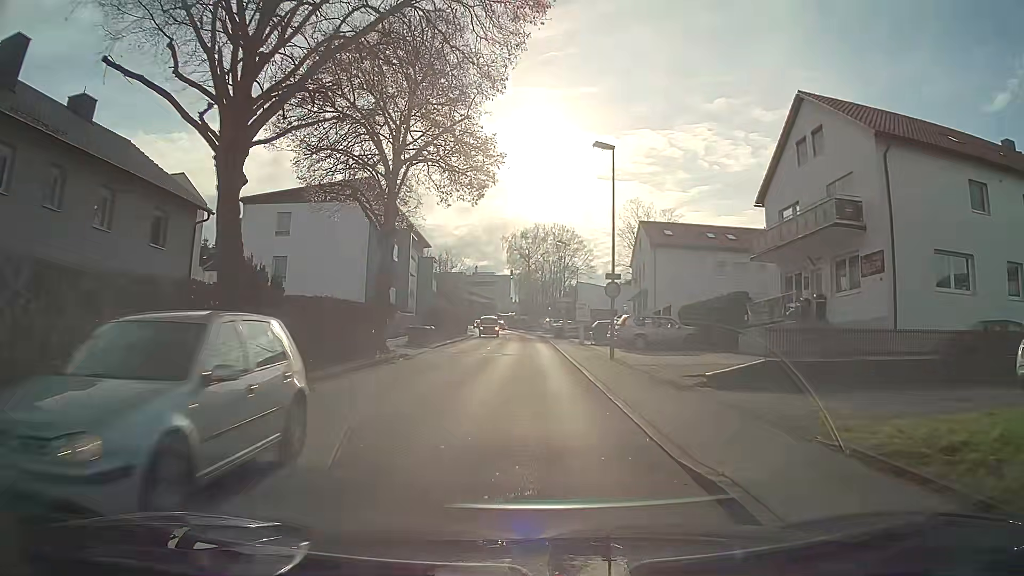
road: unclassified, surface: asphalt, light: Day
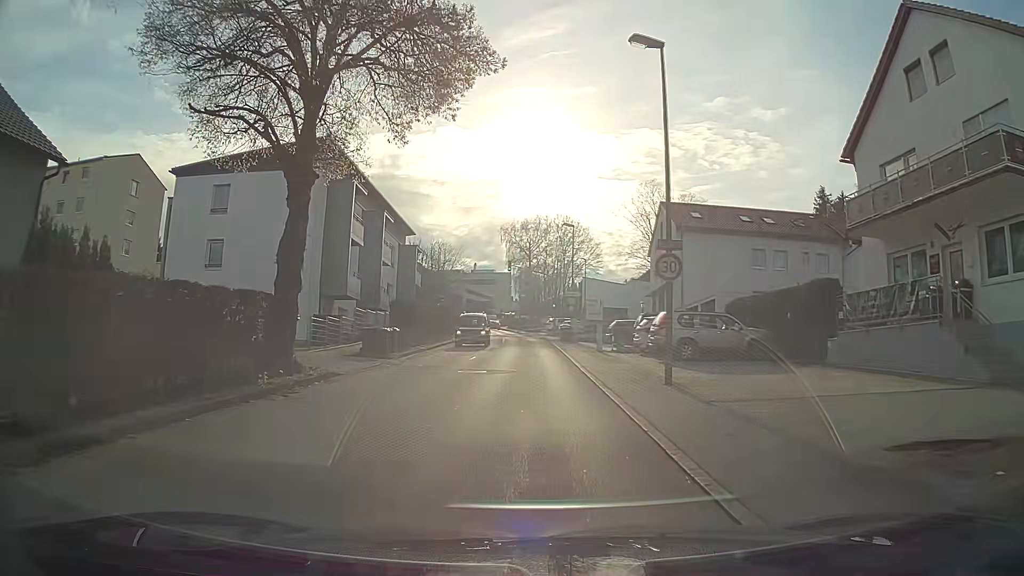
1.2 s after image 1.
(-0.1, +9.7) m; 0°
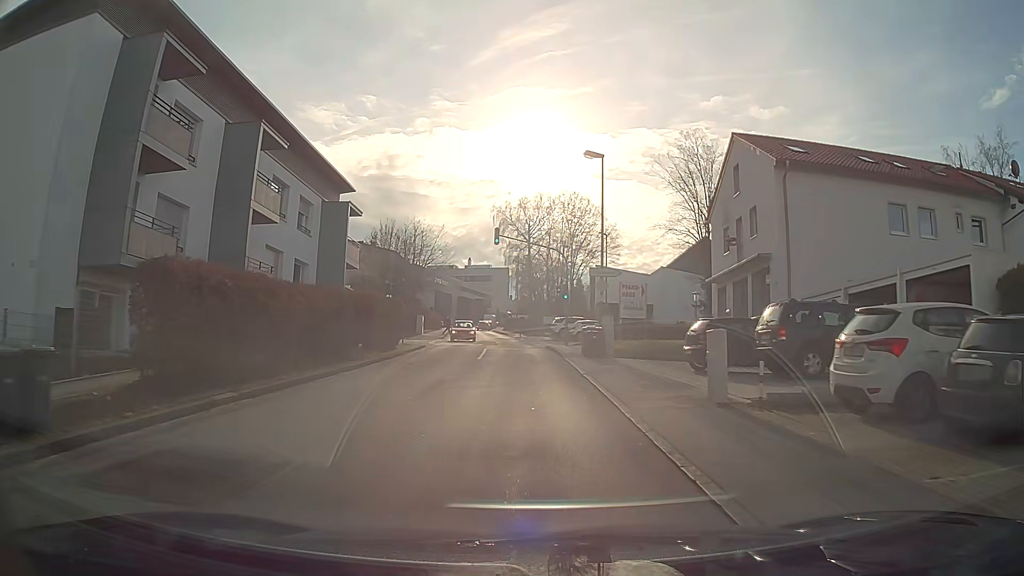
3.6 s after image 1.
(+0.2, +19.7) m; 0°
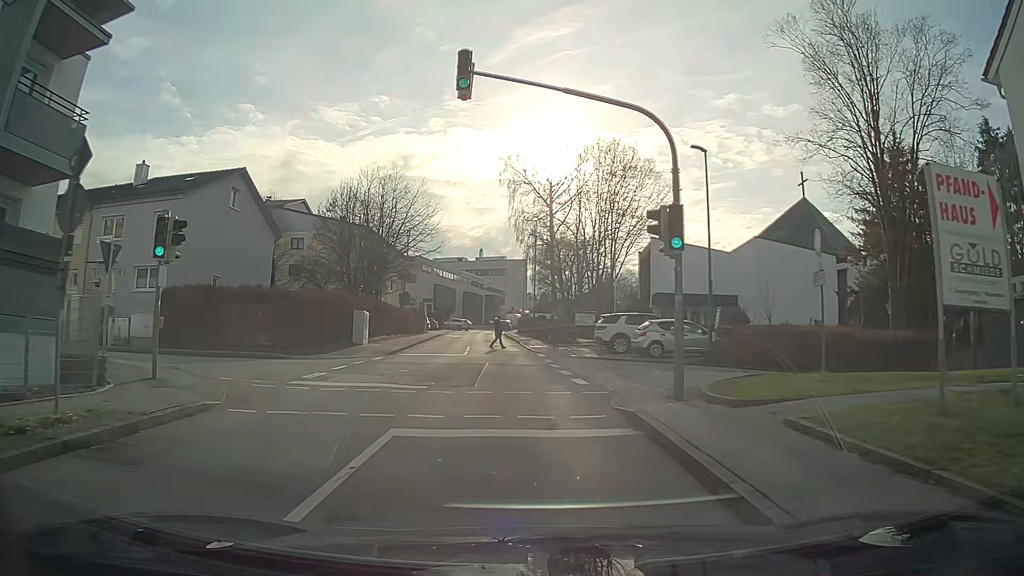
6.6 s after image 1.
(-0.3, +24.8) m; -2°
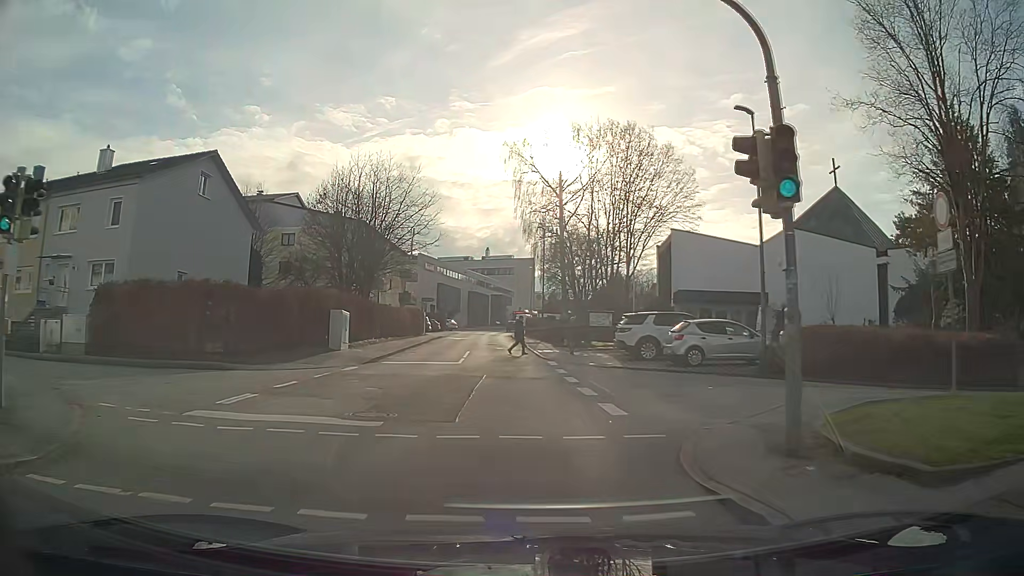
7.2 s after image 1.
(0.0, +4.9) m; -1°
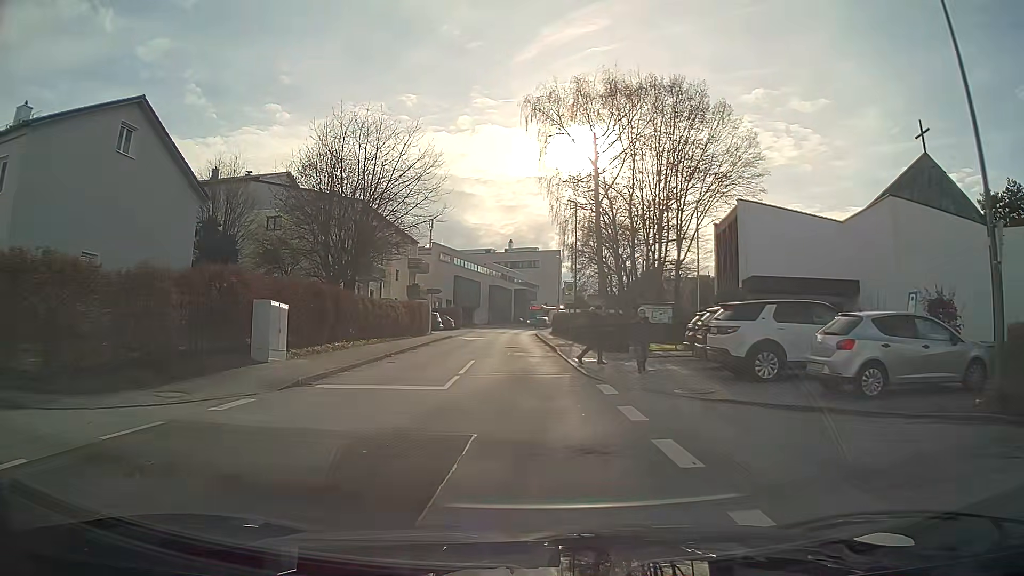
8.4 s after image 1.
(-0.2, +9.9) m; -2°
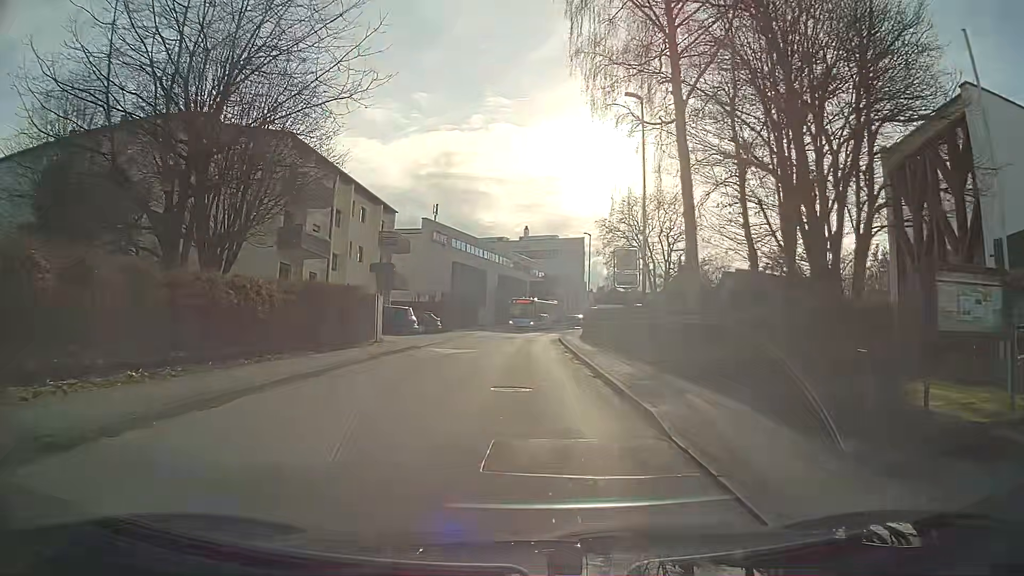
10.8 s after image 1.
(-0.3, +19.9) m; -1°
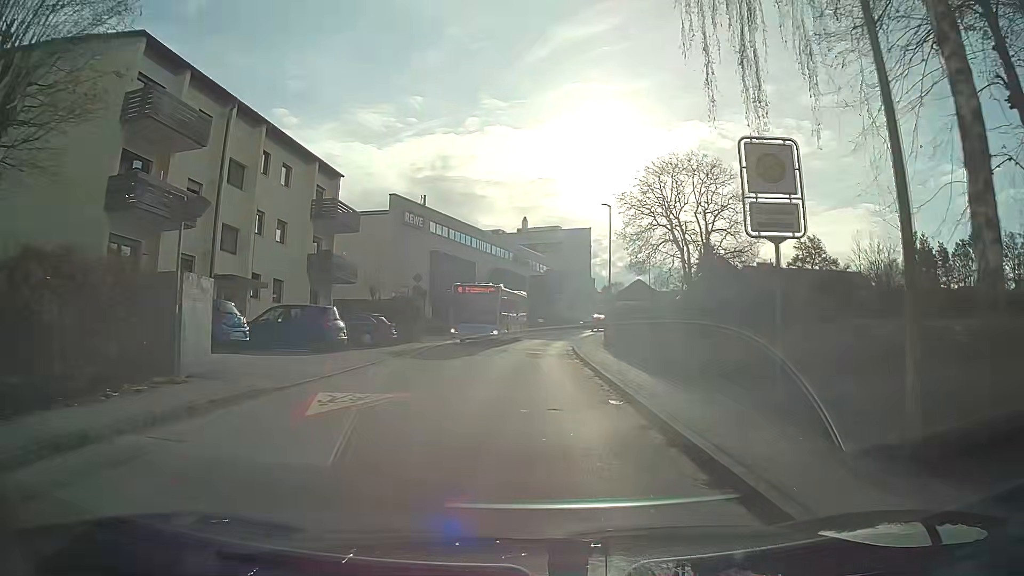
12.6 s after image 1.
(-0.1, +15.0) m; -1°
